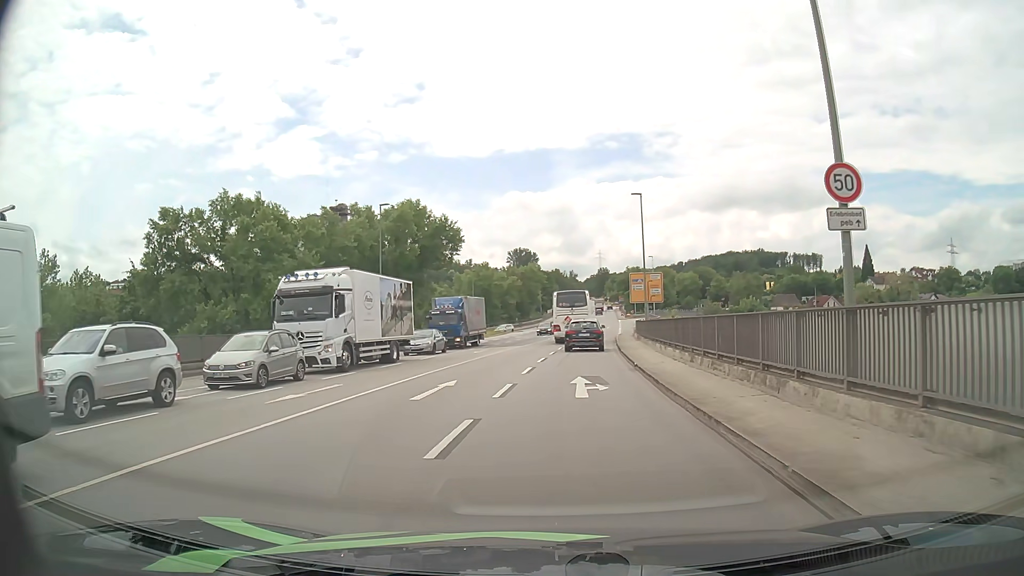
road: primary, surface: asphalt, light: Day
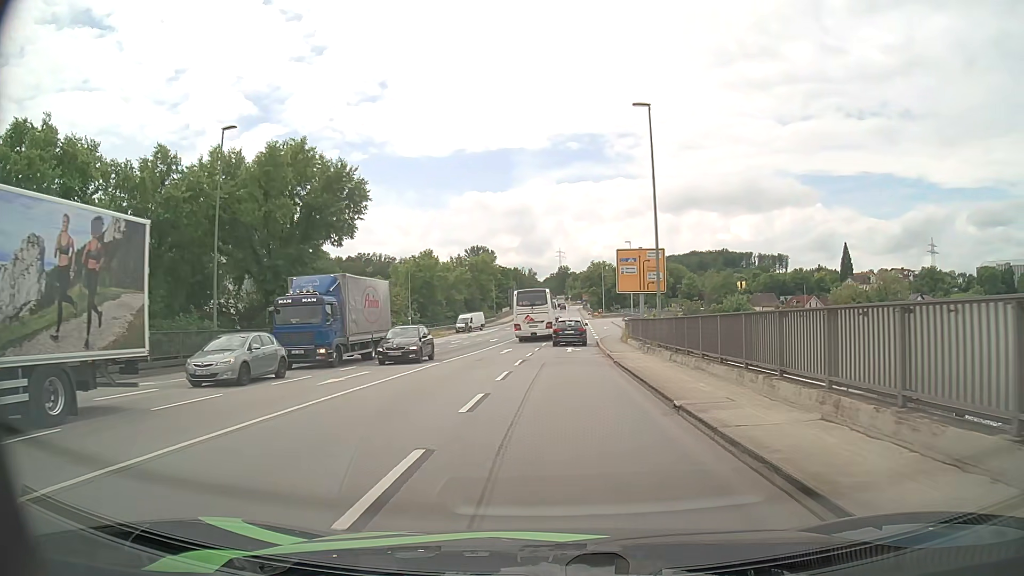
(+0.7, +20.5) m; +3°
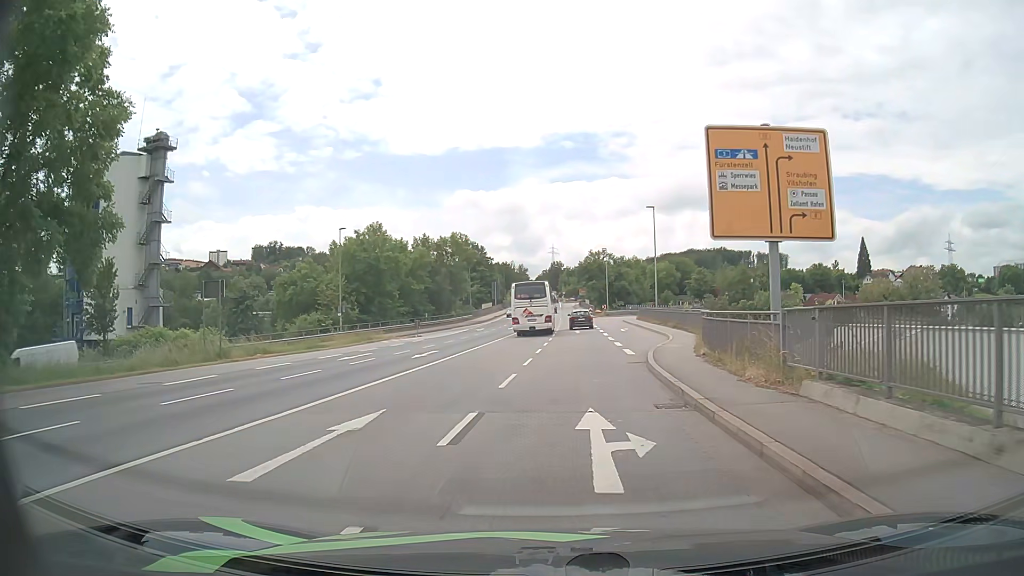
(+0.5, +26.8) m; +1°
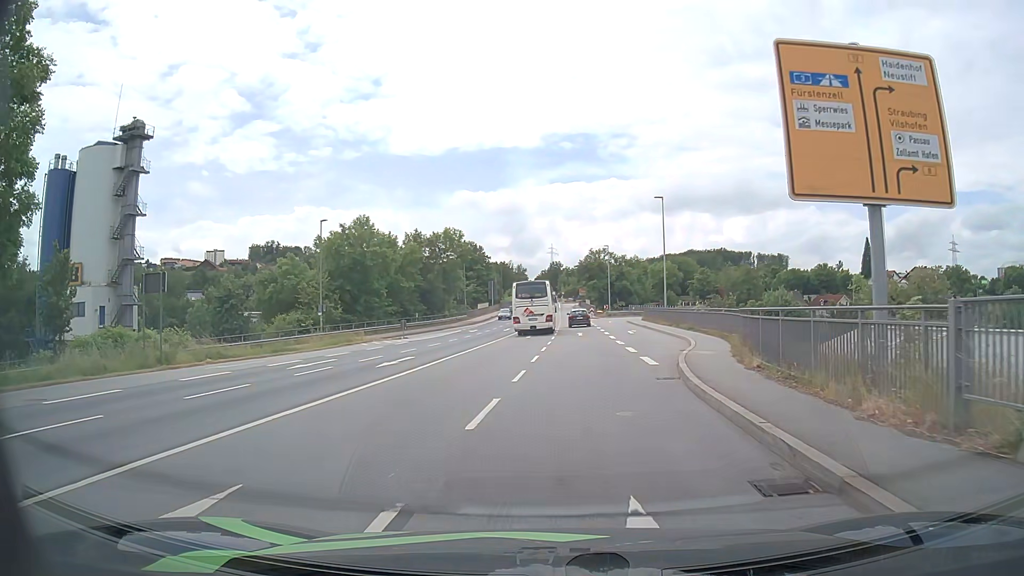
(0.0, +5.2) m; -1°
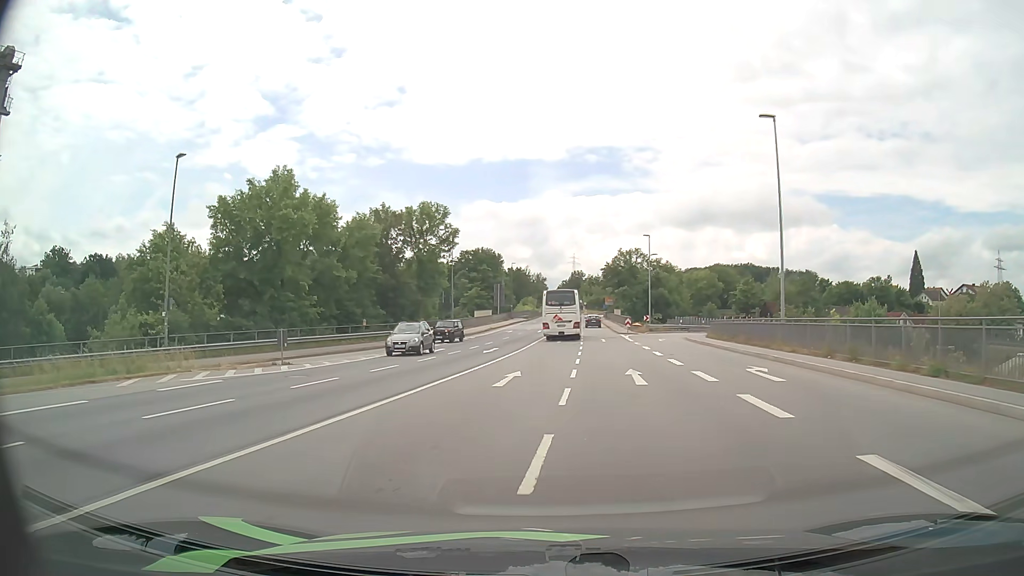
(+0.7, +26.8) m; -1°
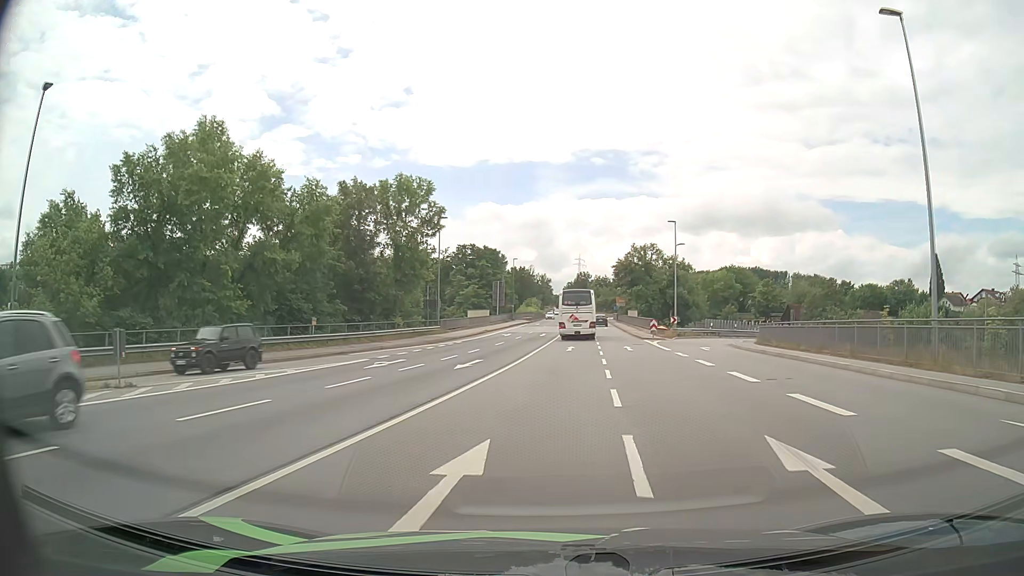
(-0.2, +12.3) m; -1°
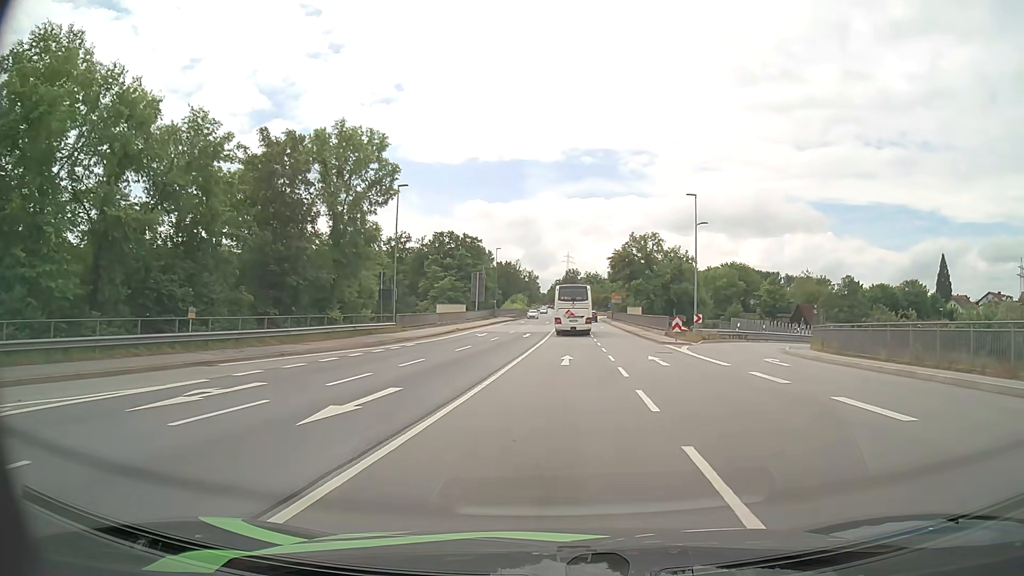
(+0.1, +13.1) m; +1°
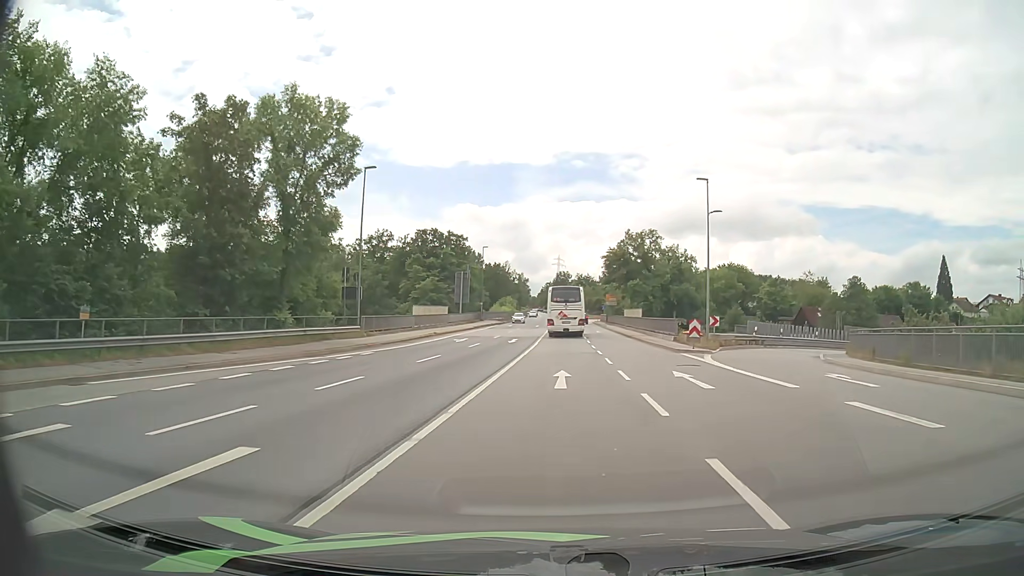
(+0.1, +6.7) m; +1°
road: primary_link
(0, +10) (0, +20) (0, +30) (+1, +40) (+1, +50) (+1, +60) (+1, +70) (+2, +80) (+2, +90) (+2, +100) m
